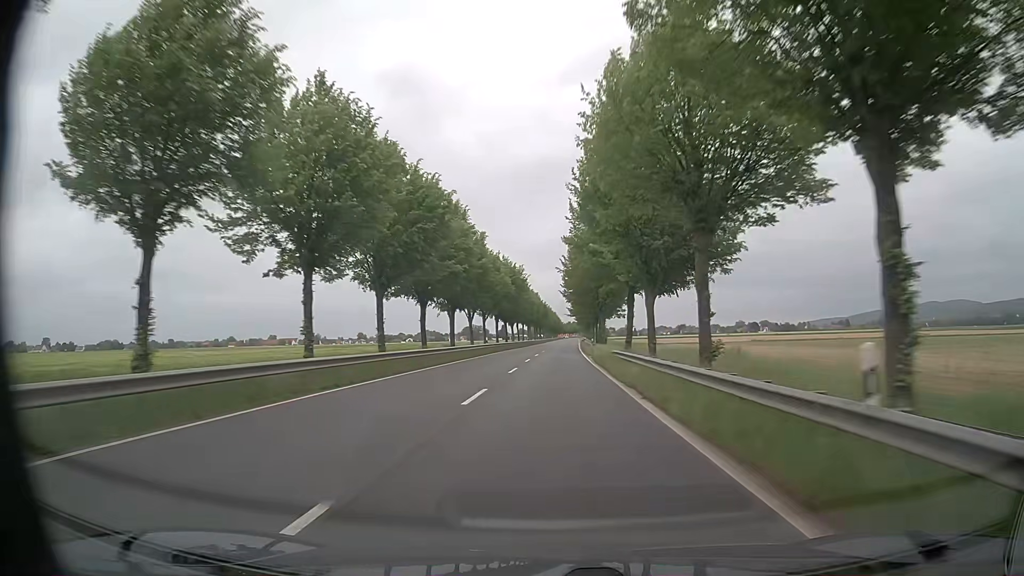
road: primary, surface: asphalt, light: Day
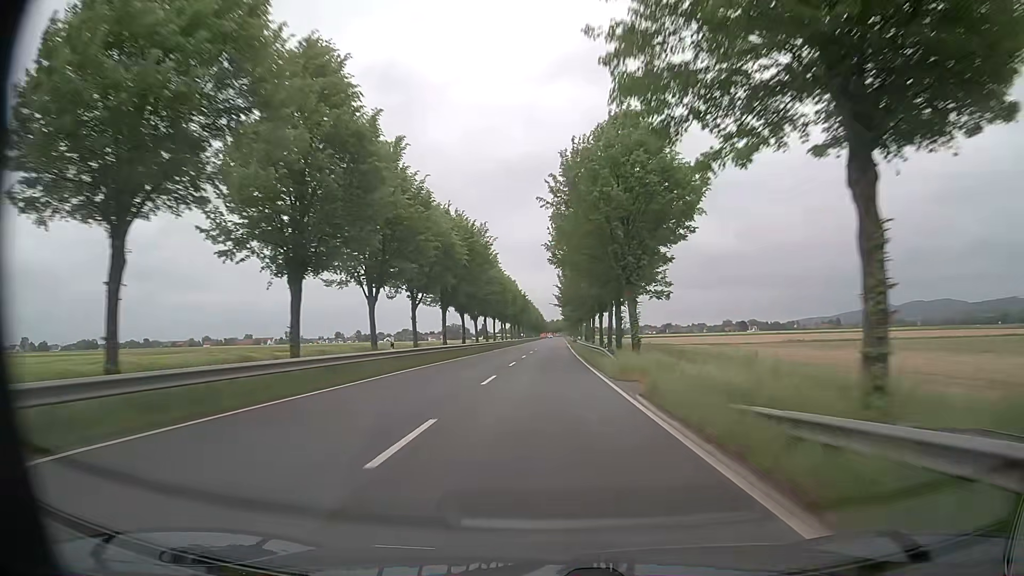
(+0.4, +30.4) m; +1°
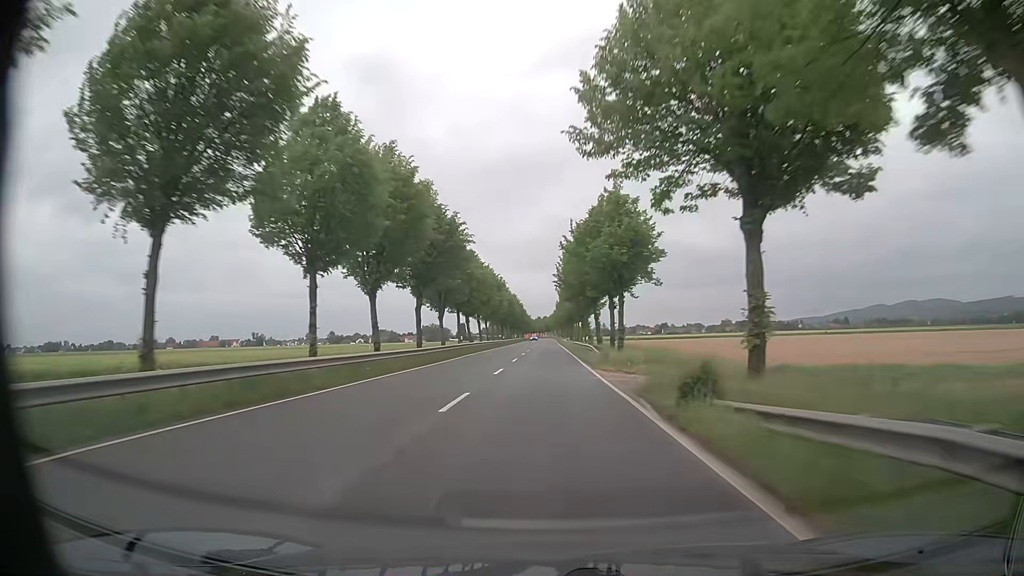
(+1.1, +78.6) m; +1°
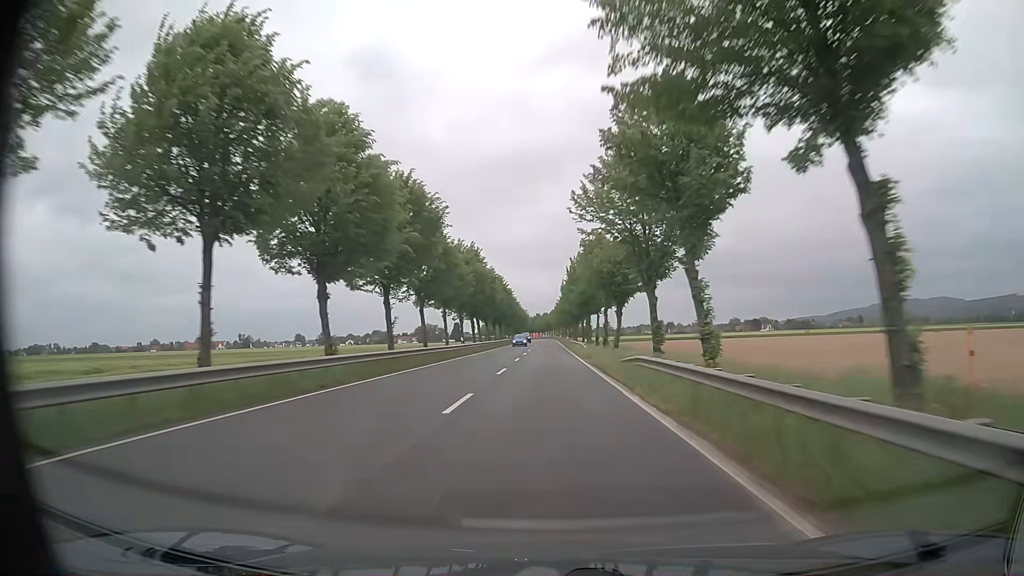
(-0.1, +48.0) m; 0°
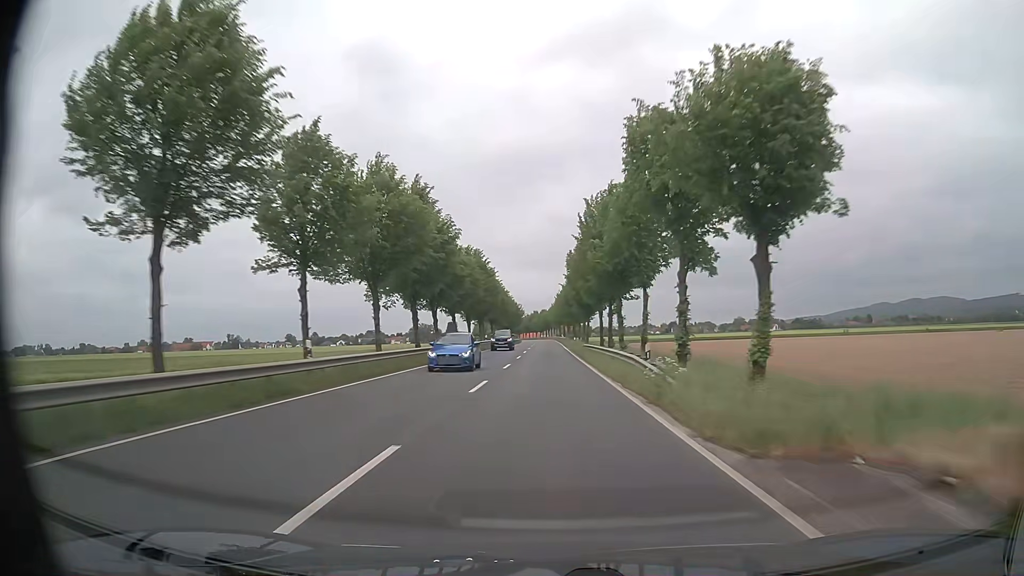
(-0.1, +32.2) m; 0°
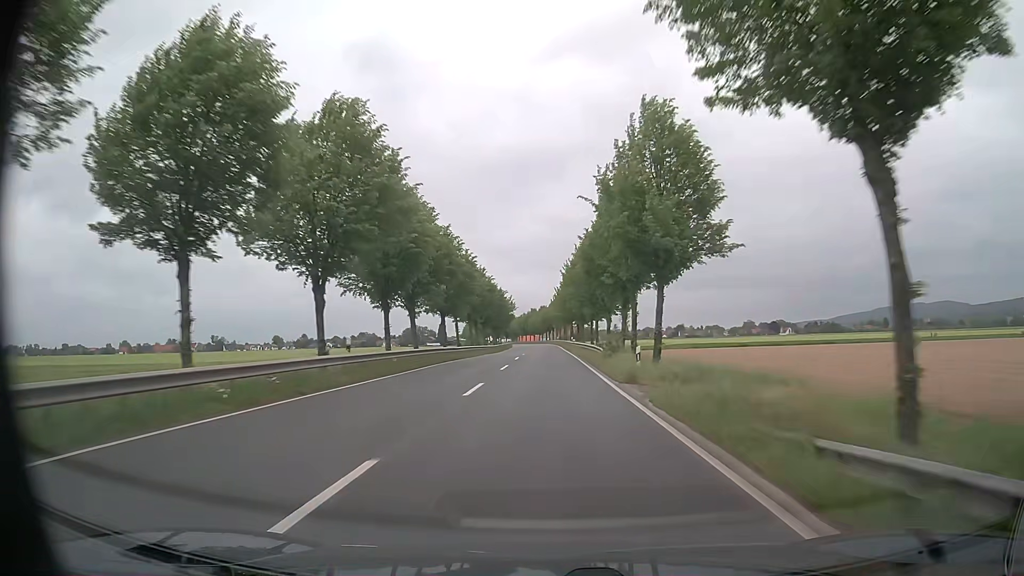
(0.0, +48.5) m; 0°
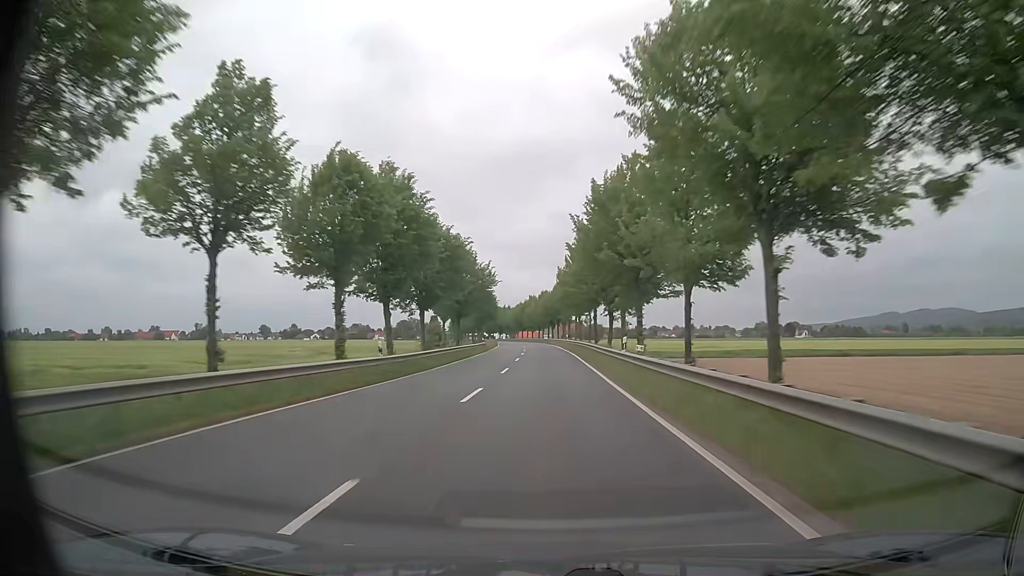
(0.0, +48.6) m; 0°
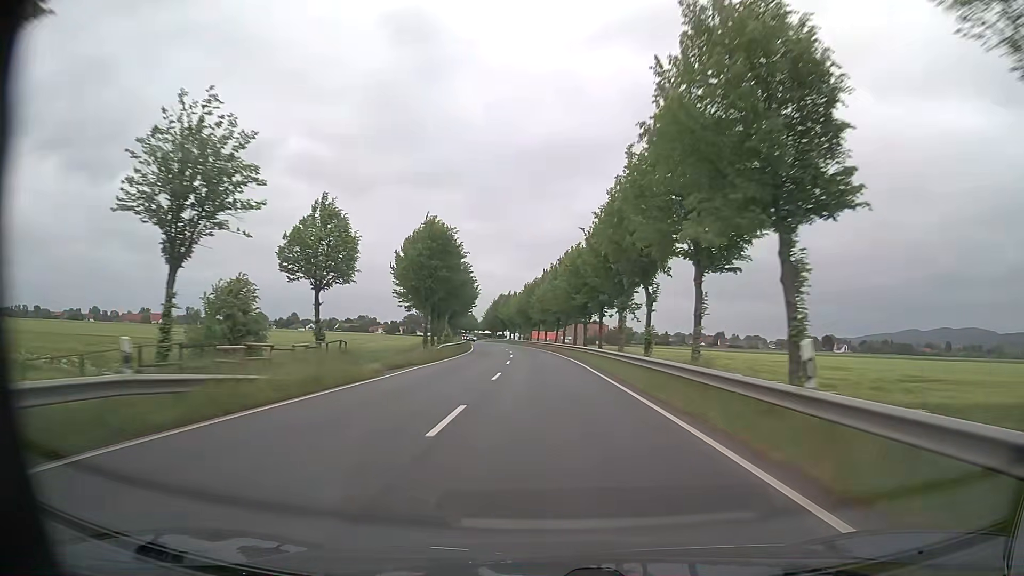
(-0.9, +65.0) m; -1°
(0, +10) (0, +20) (-1, +30) (-1, +40) (-2, +50) (-3, +60) (-3, +70) (-4, +80) (-5, +90) (-7, +100) m
